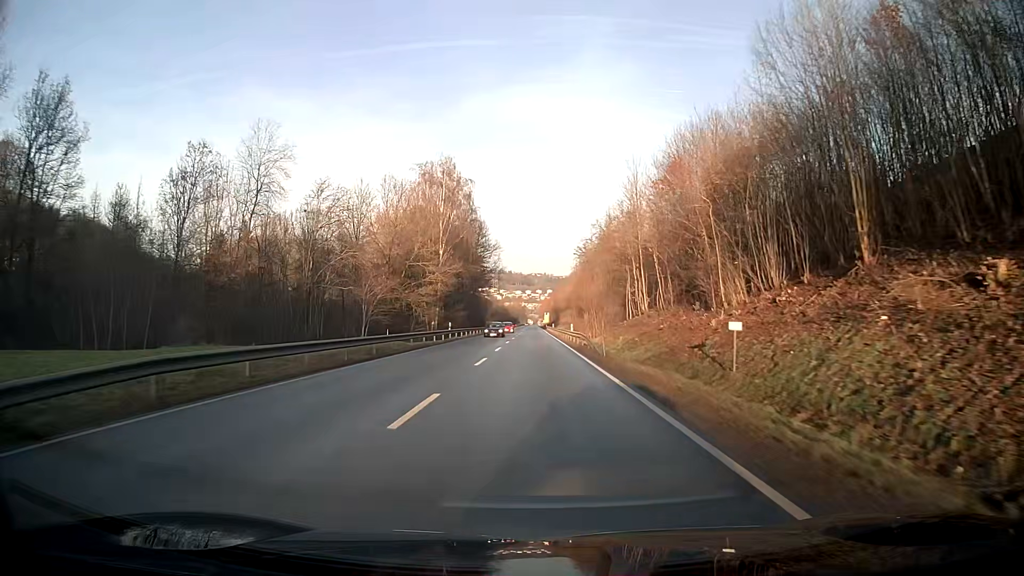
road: primary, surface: asphalt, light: Day
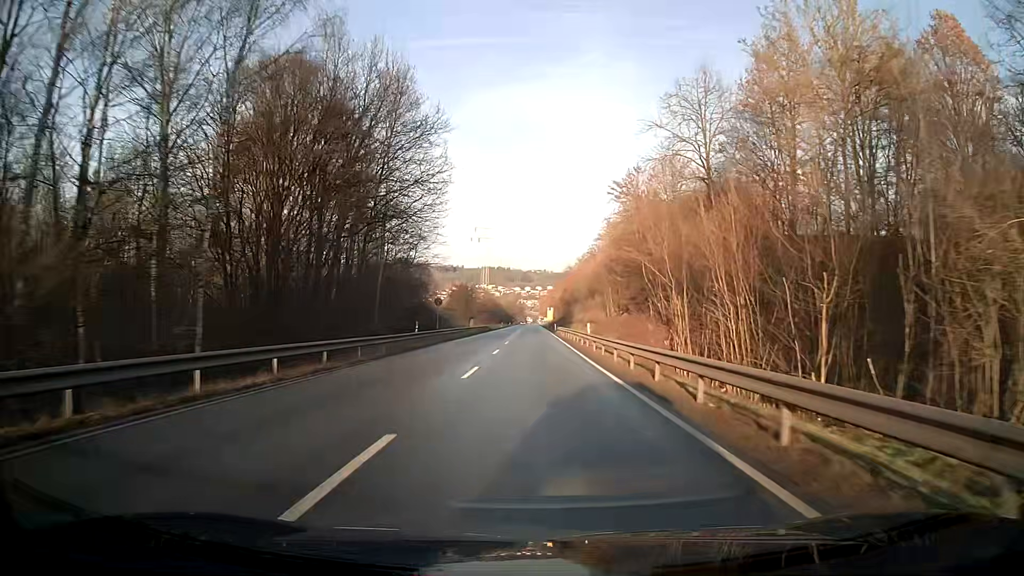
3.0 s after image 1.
(0.0, +62.8) m; 0°
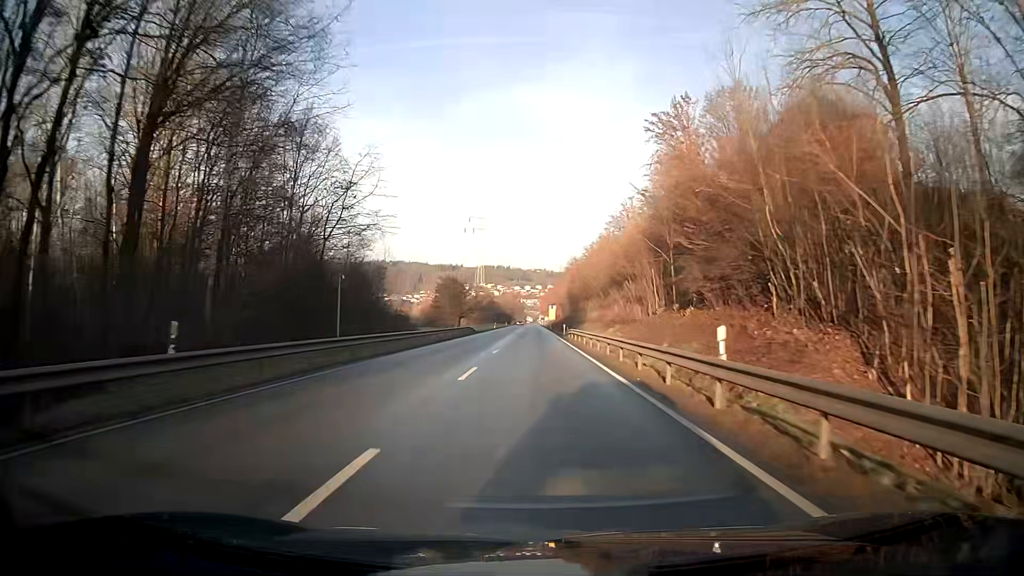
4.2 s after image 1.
(0.0, +25.1) m; 0°
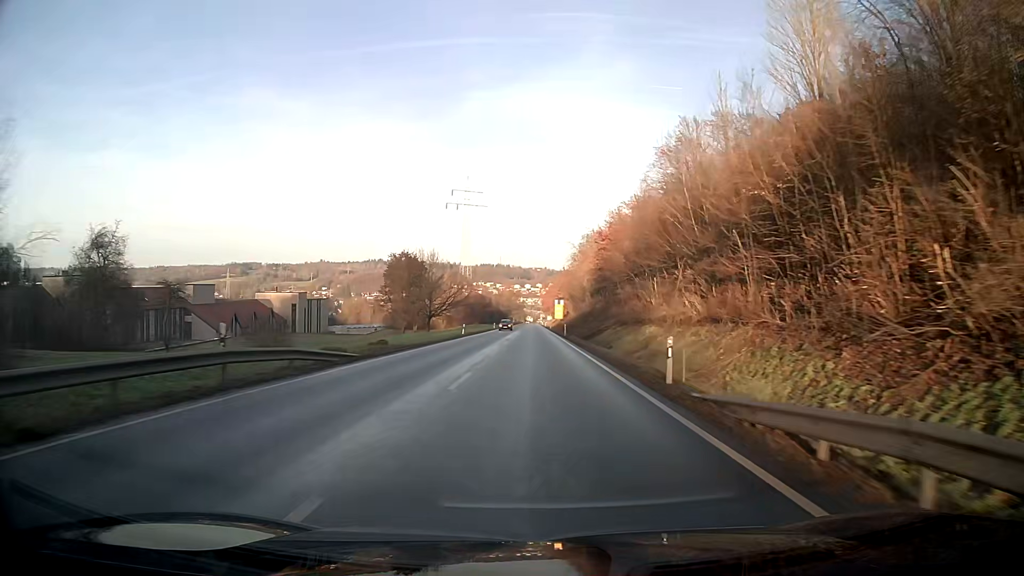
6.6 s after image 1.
(+0.1, +50.2) m; 0°
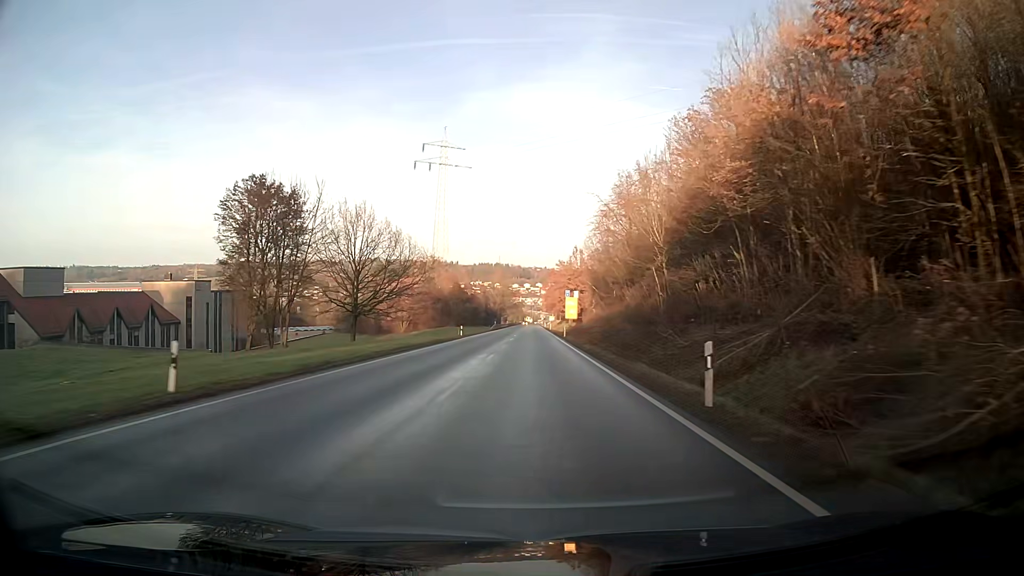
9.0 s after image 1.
(0.0, +50.2) m; 0°
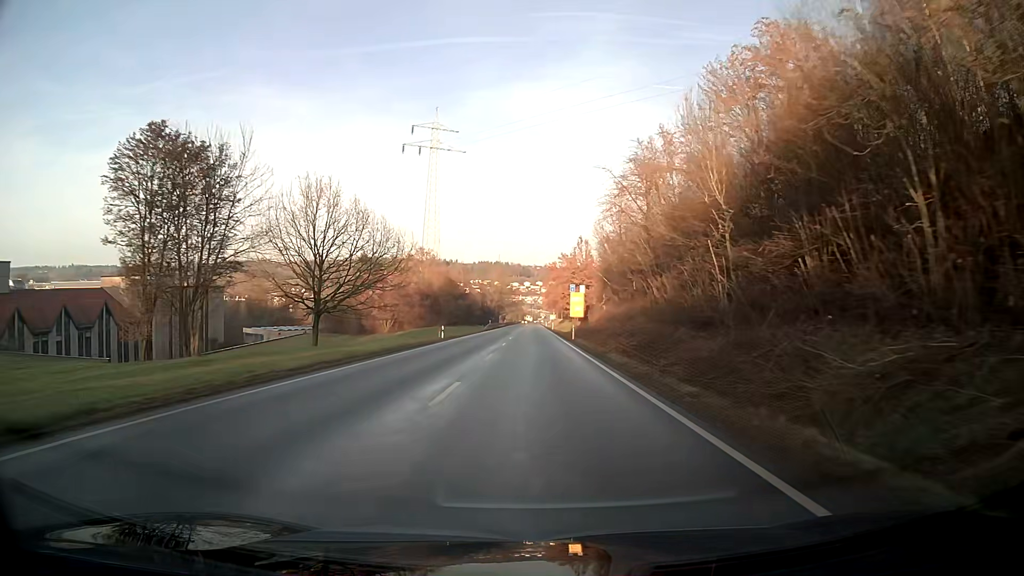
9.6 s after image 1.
(0.0, +12.6) m; 0°
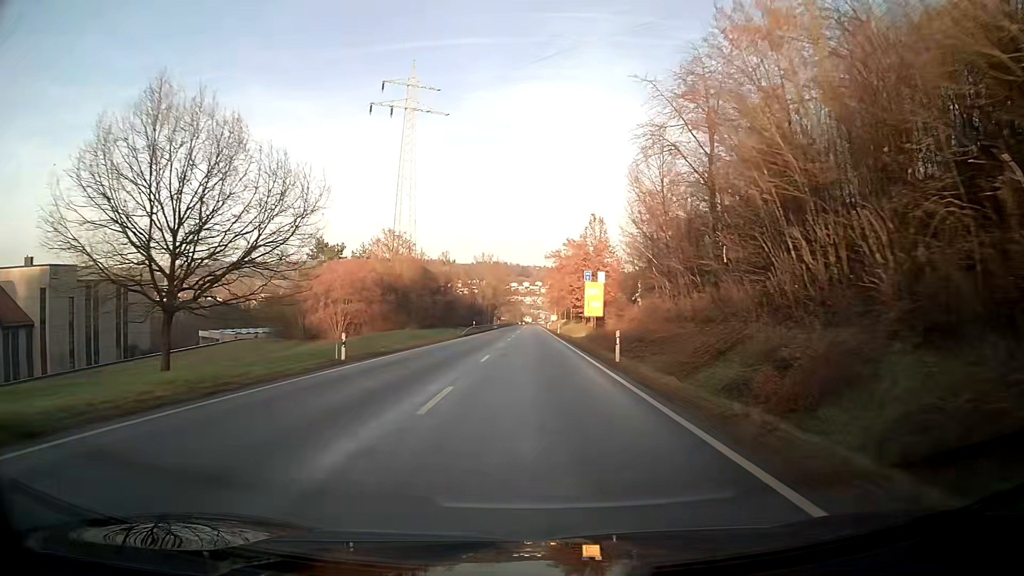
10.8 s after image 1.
(0.0, +25.1) m; 0°
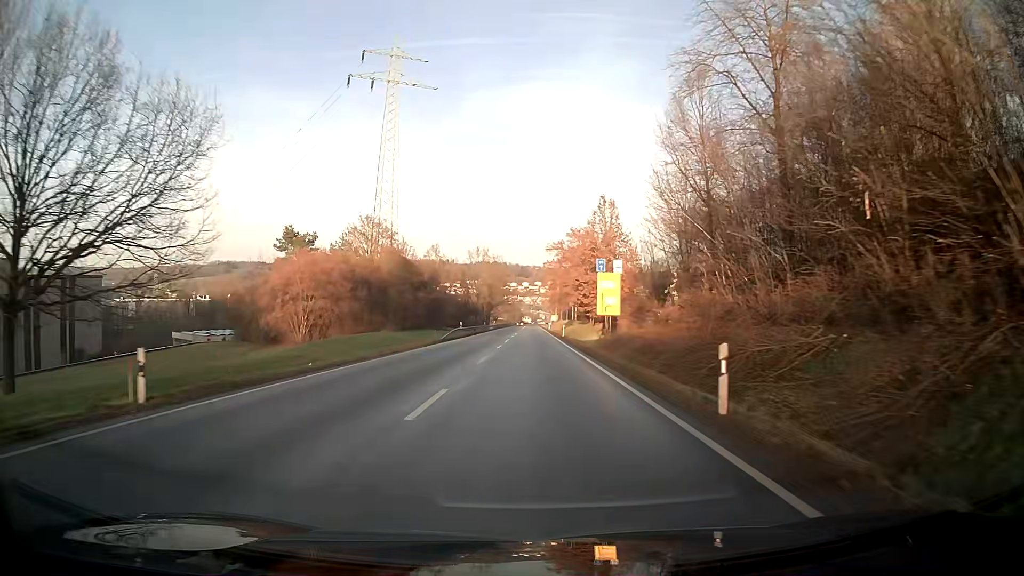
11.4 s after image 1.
(0.0, +12.6) m; 0°
